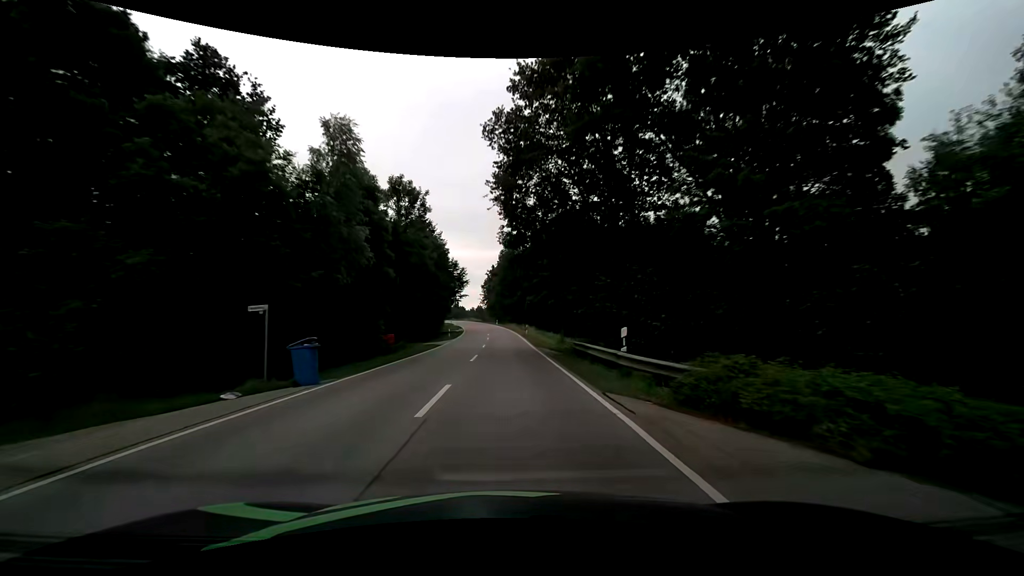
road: secondary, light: Day
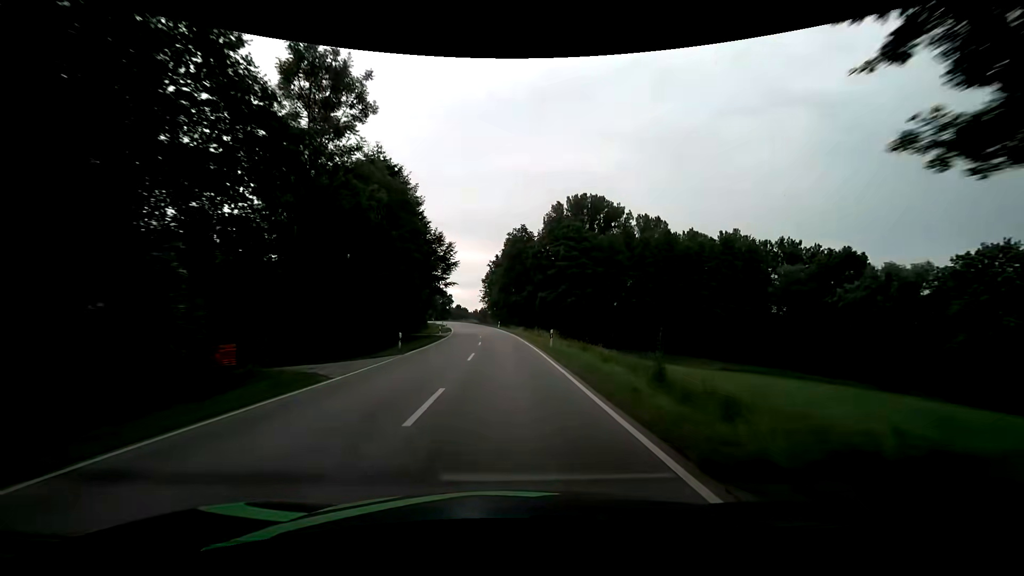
(-0.2, +24.7) m; -1°
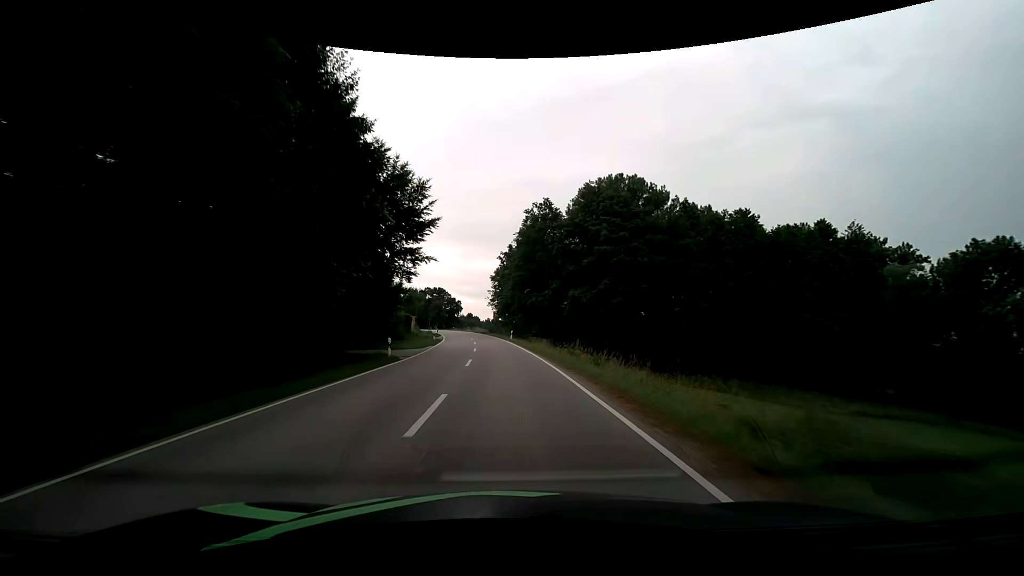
(-0.2, +24.6) m; -2°
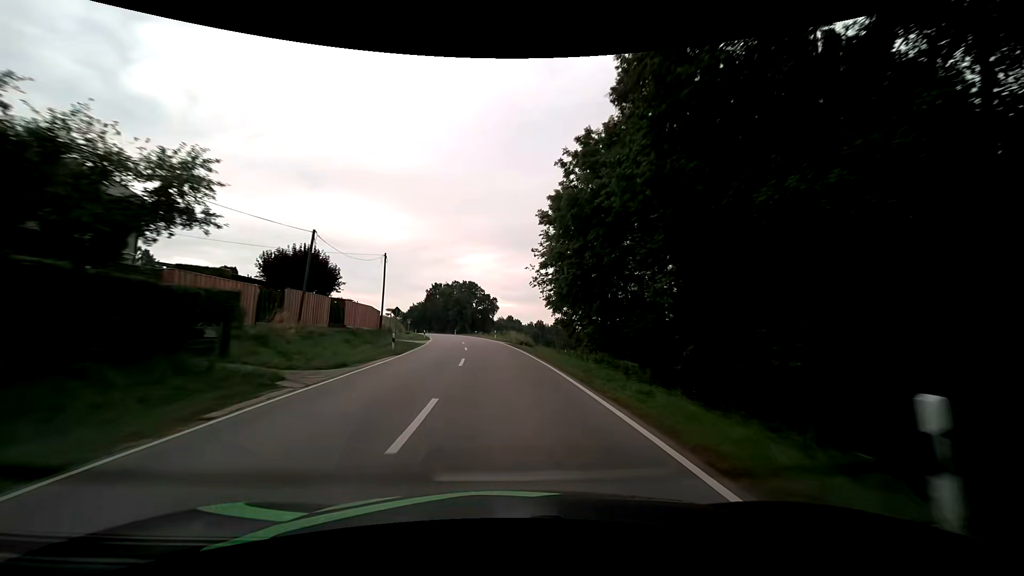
(-1.8, +49.1) m; -5°
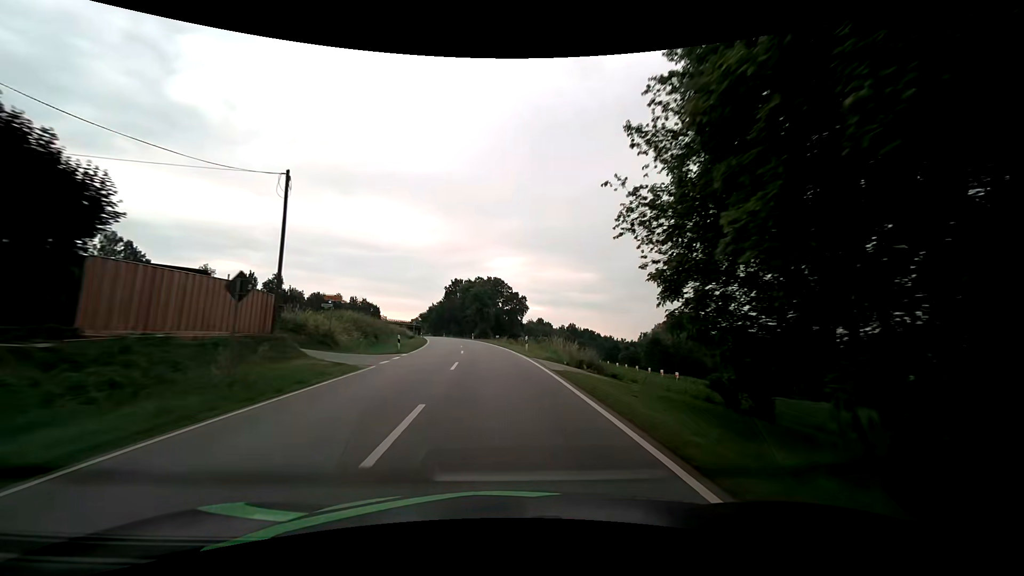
(-0.7, +24.6) m; -3°
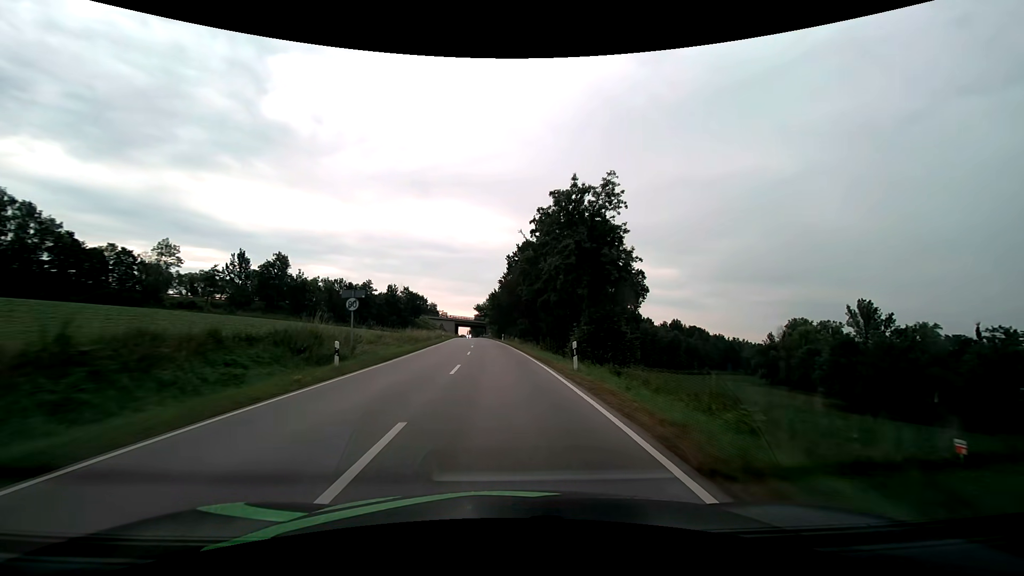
(-4.8, +61.8) m; -9°
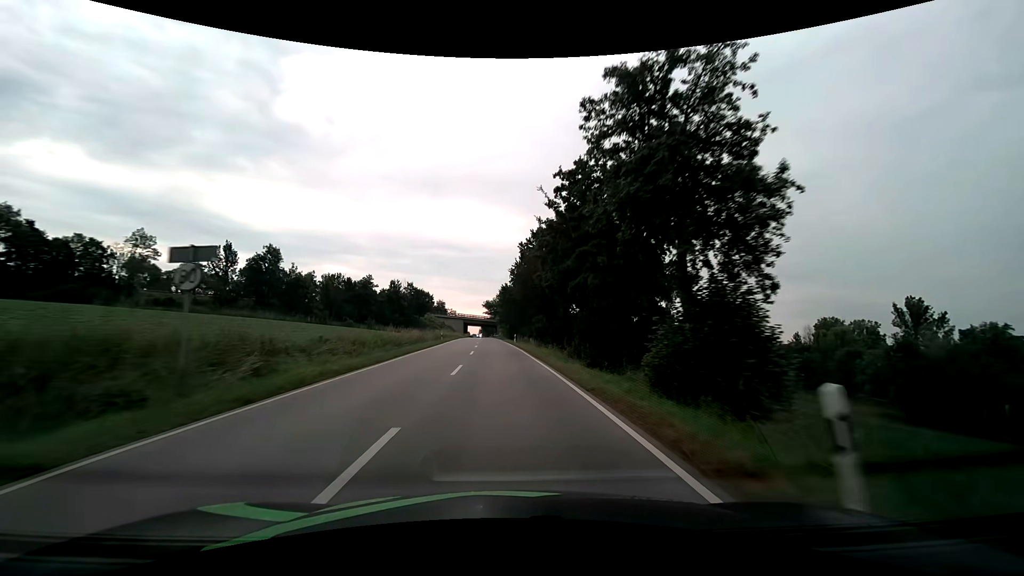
(-0.2, +12.5) m; -1°
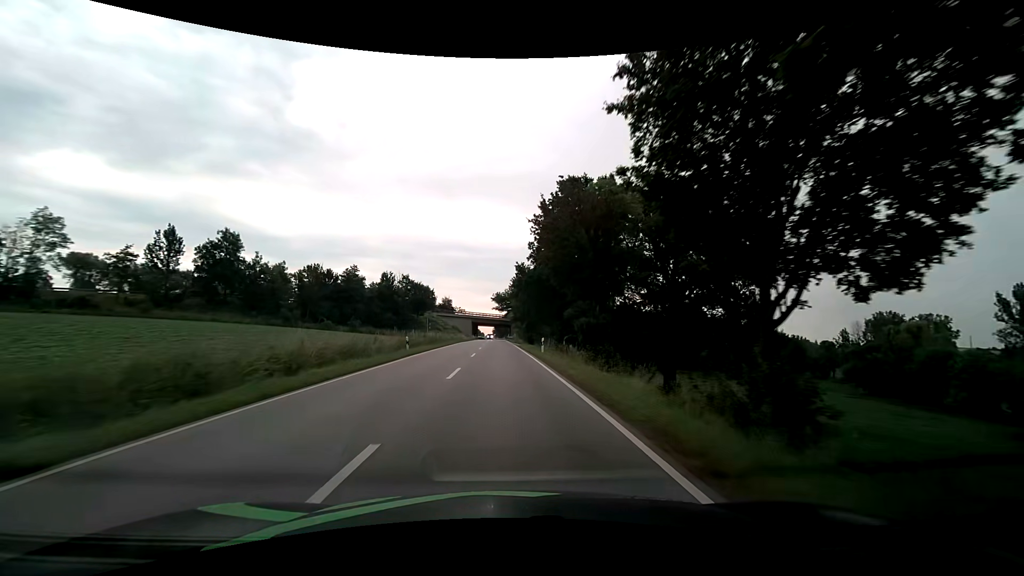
(-0.4, +25.1) m; -2°
(0, +10) (0, +20) (0, +30) (-1, +40) (-1, +50) (-1, +60) (-1, +70) (-2, +80) (-2, +90) (-2, +100) m
